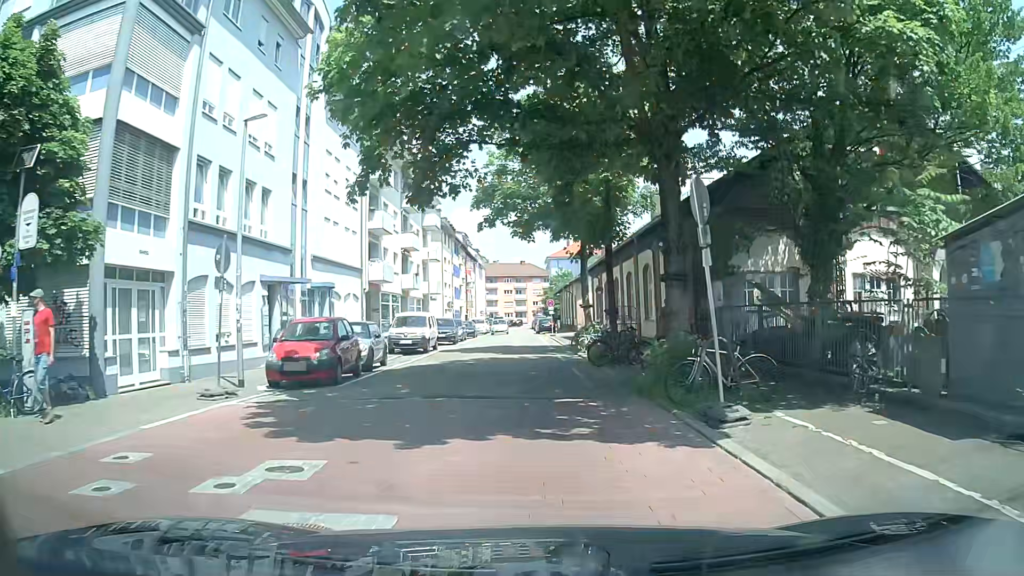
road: residential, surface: asphalt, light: Day
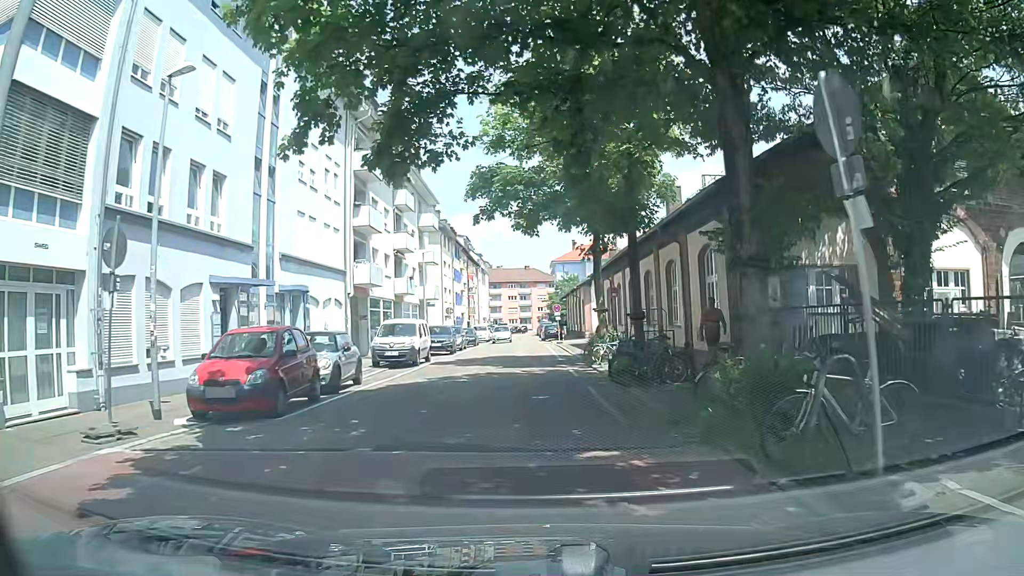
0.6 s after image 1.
(0.0, +3.9) m; -1°
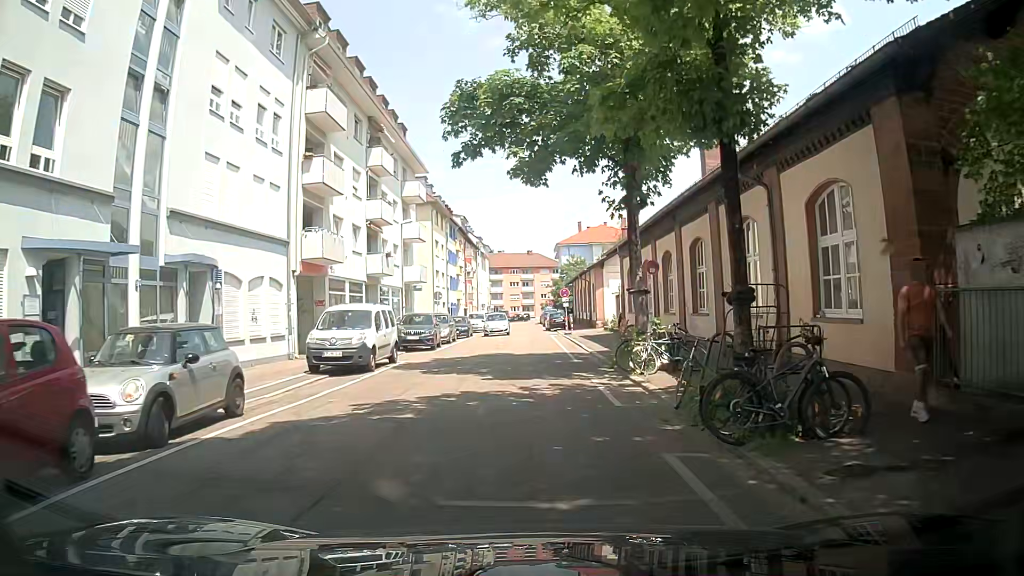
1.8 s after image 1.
(-0.1, +7.8) m; -1°
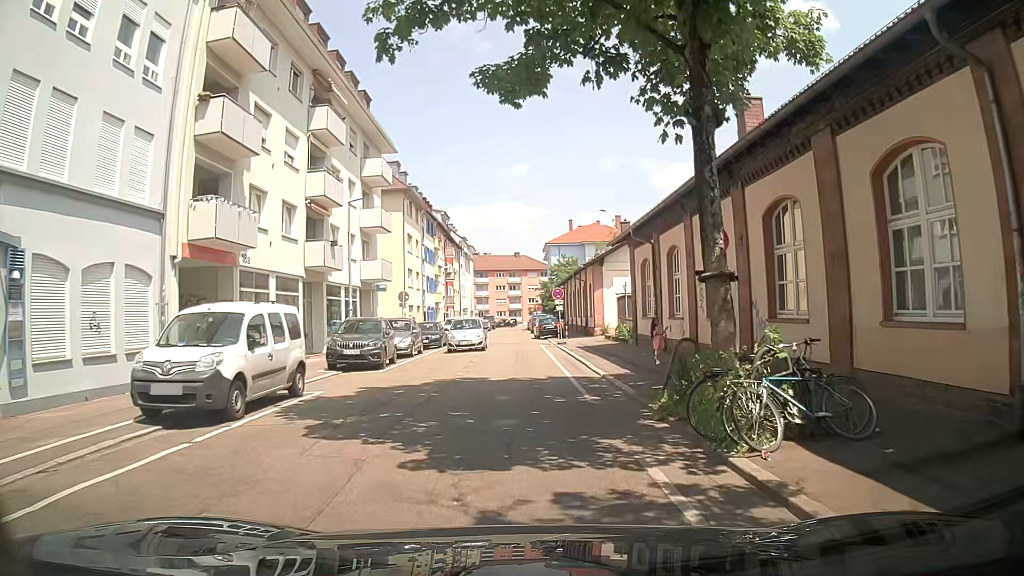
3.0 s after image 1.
(+0.2, +7.8) m; +2°
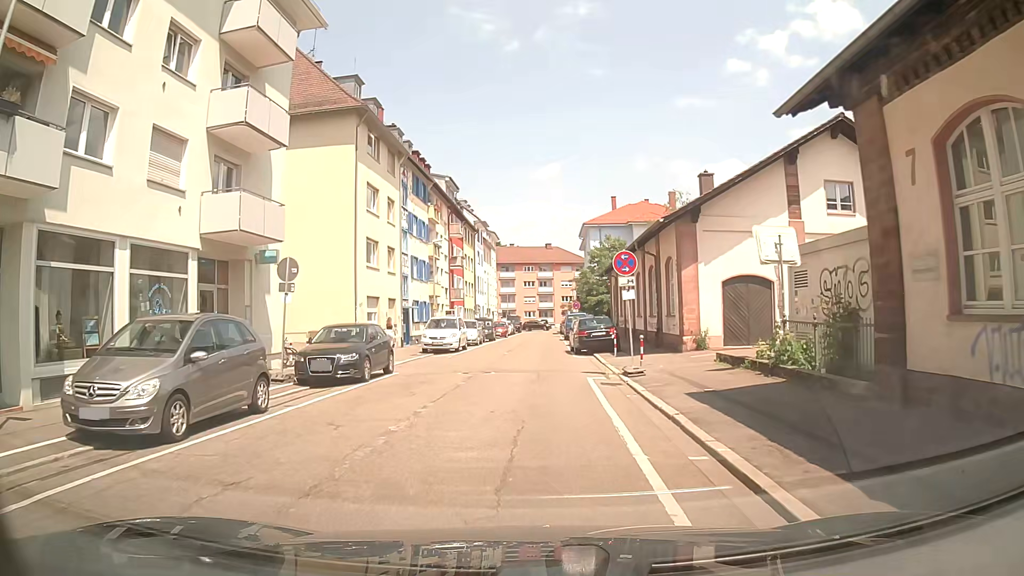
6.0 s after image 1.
(-0.2, +19.8) m; -3°
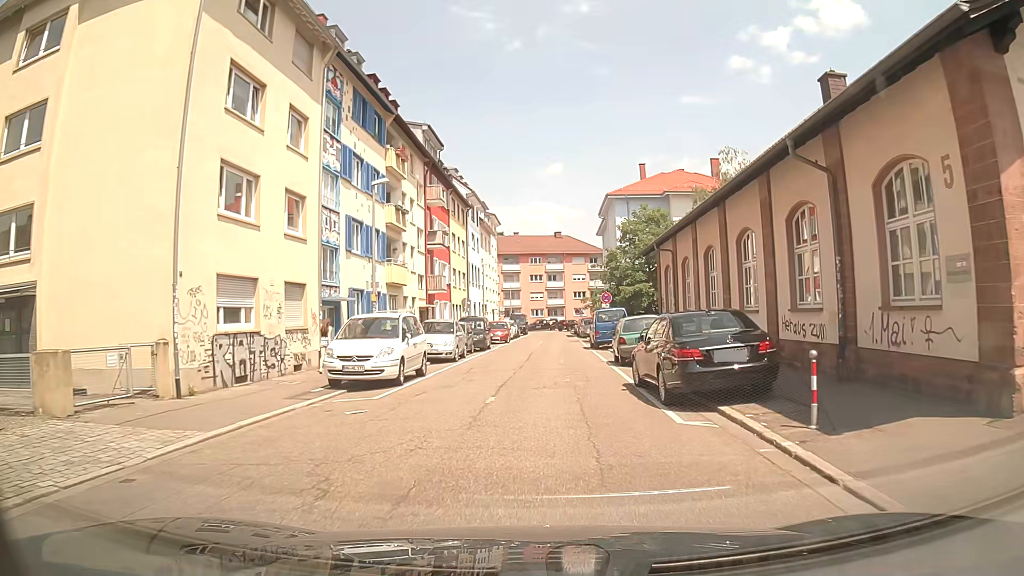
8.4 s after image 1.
(-0.2, +16.7) m; -1°
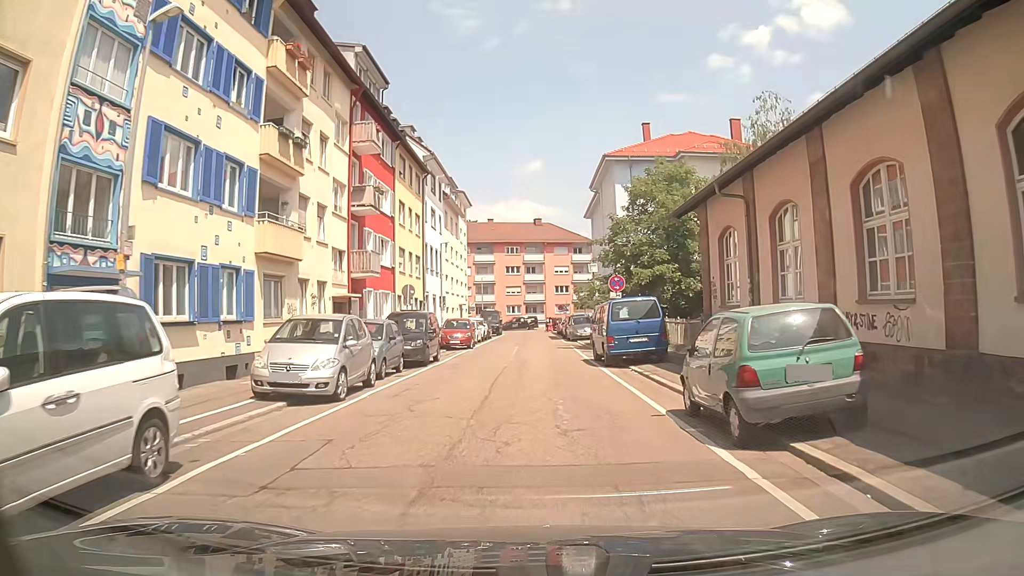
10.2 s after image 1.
(+0.4, +13.2) m; +3°
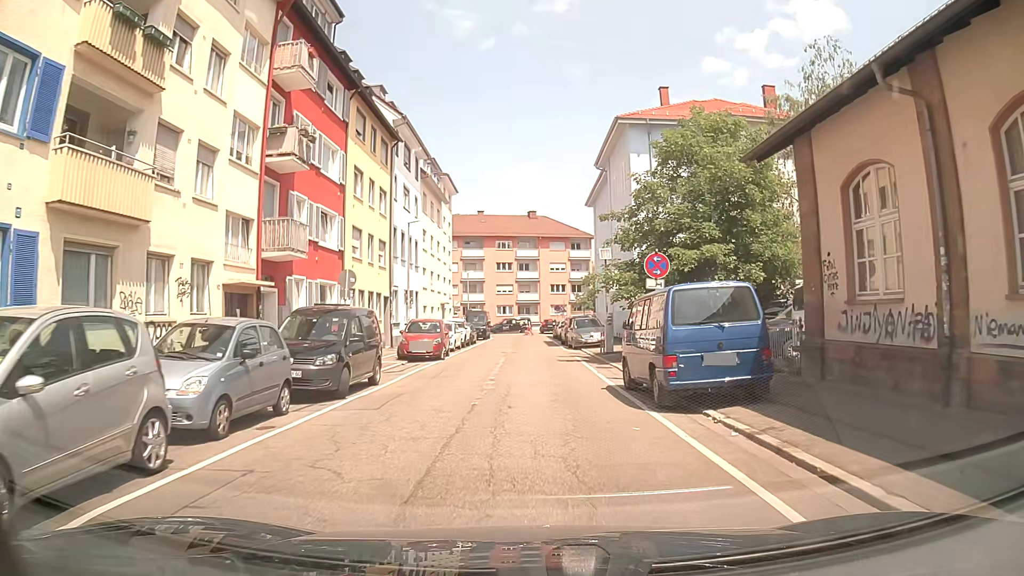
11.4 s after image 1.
(0.0, +9.0) m; +1°
